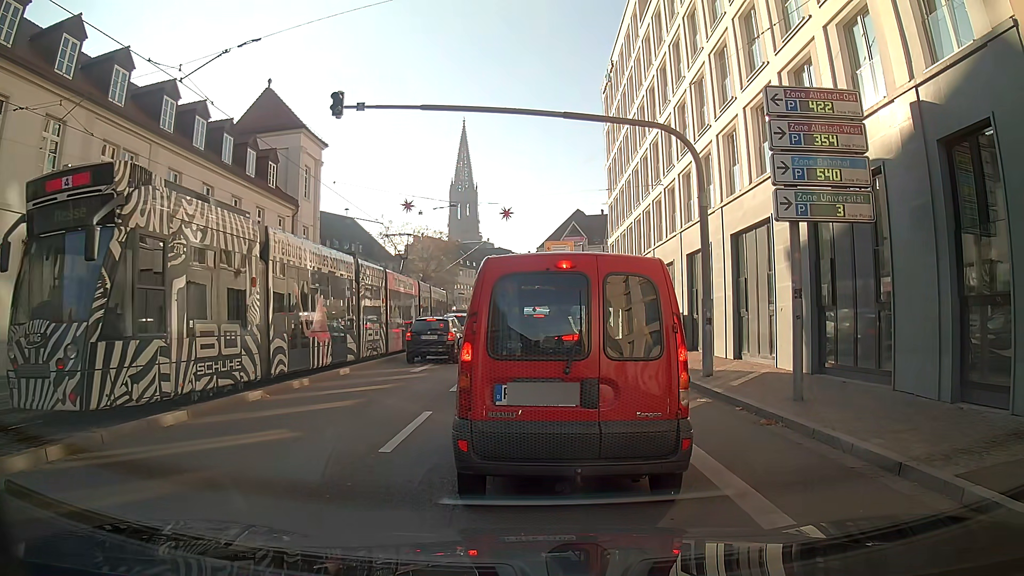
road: primary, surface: asphalt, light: Day
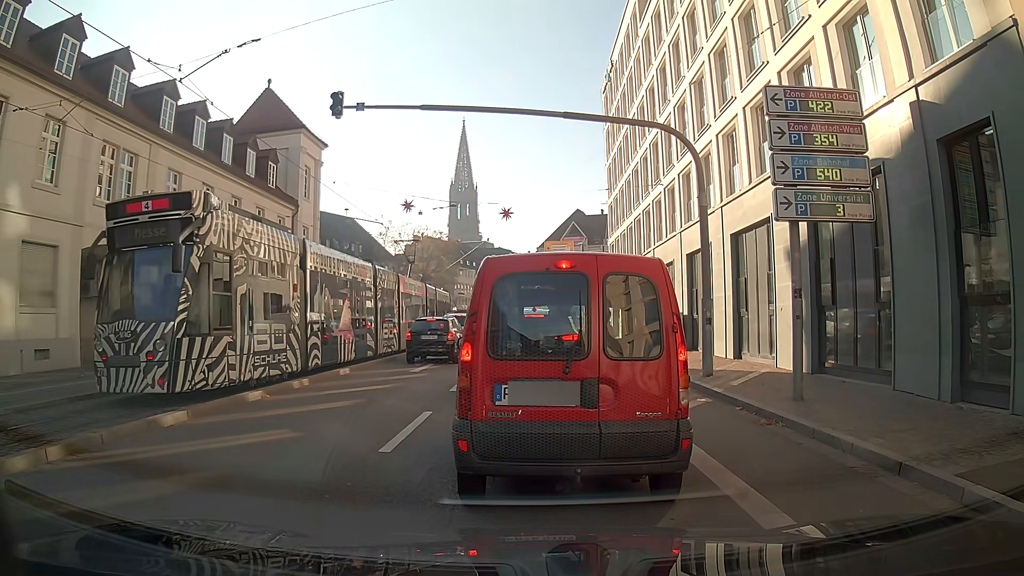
(0.0, 0.0) m; 0°
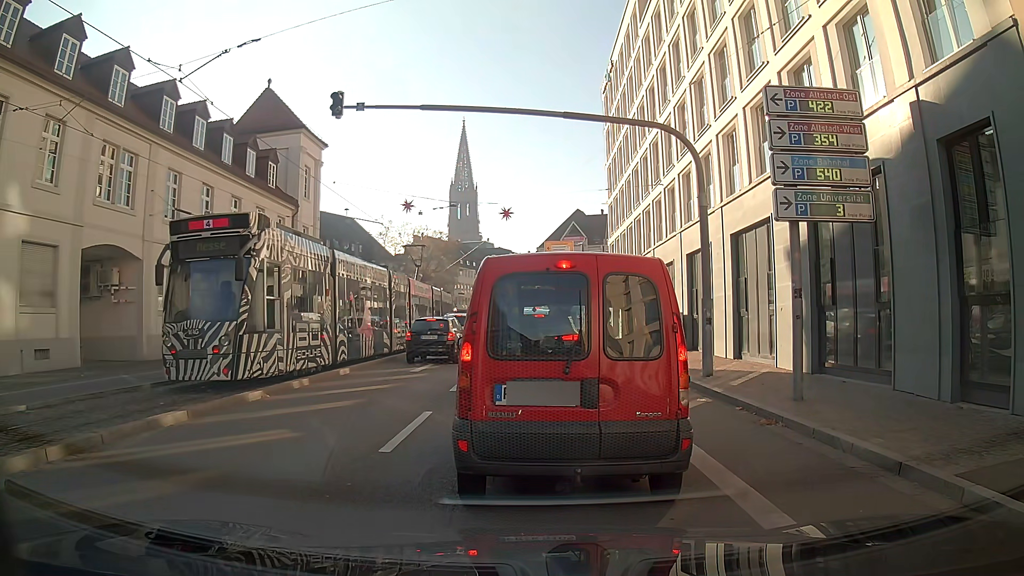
(0.0, 0.0) m; 0°
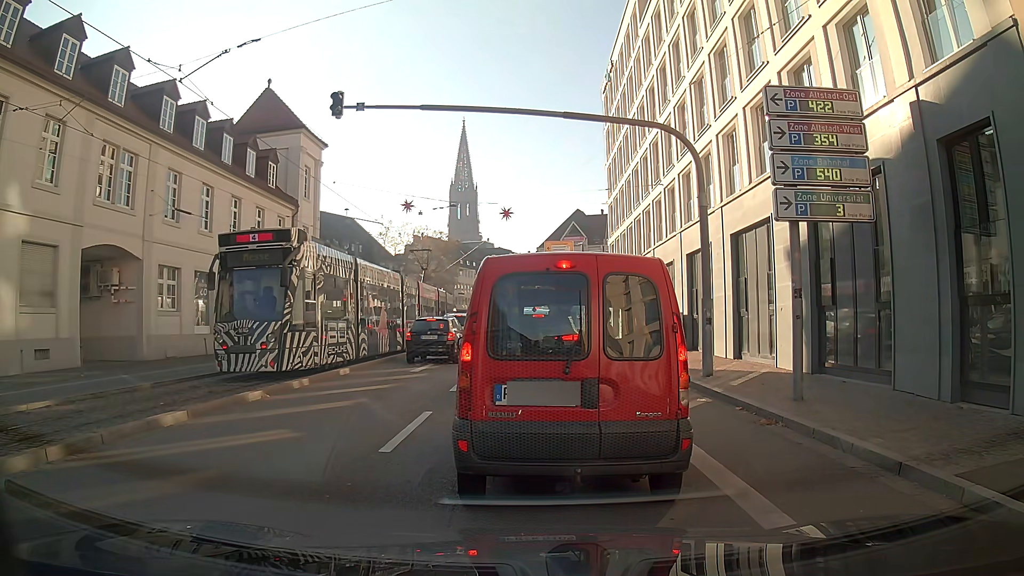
(0.0, 0.0) m; 0°
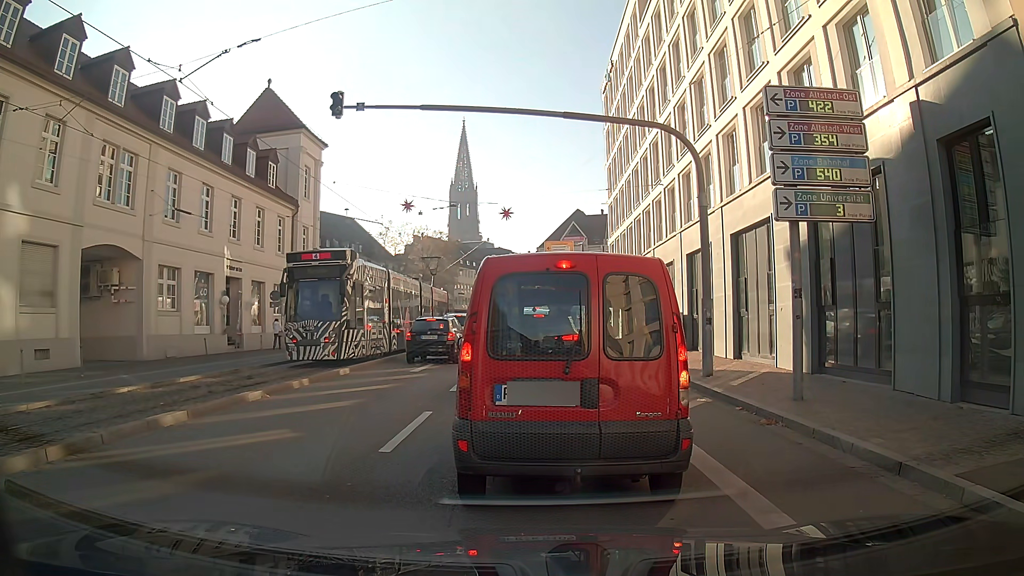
(0.0, 0.0) m; 0°
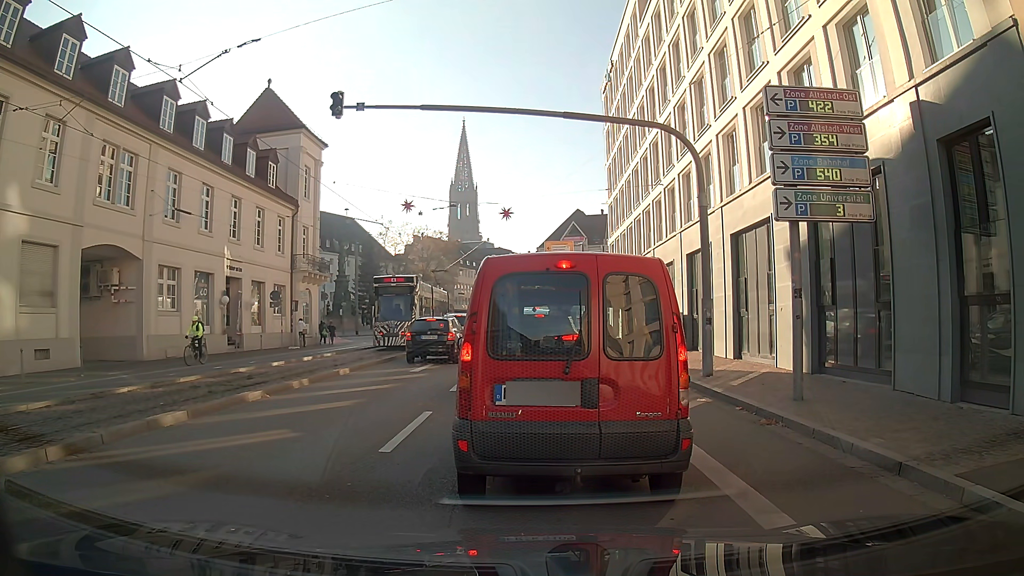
(0.0, 0.0) m; 0°
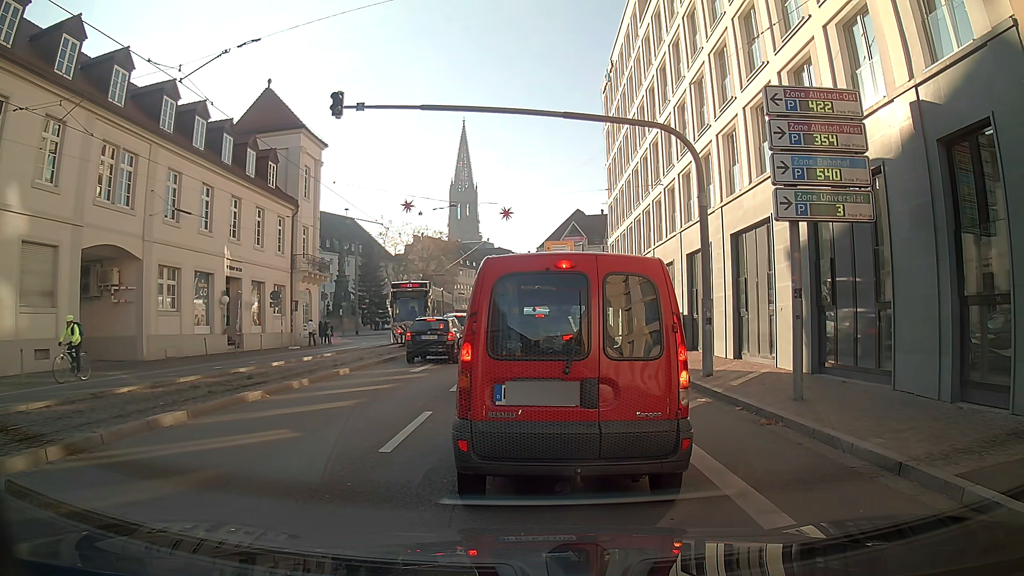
(0.0, 0.0) m; 0°
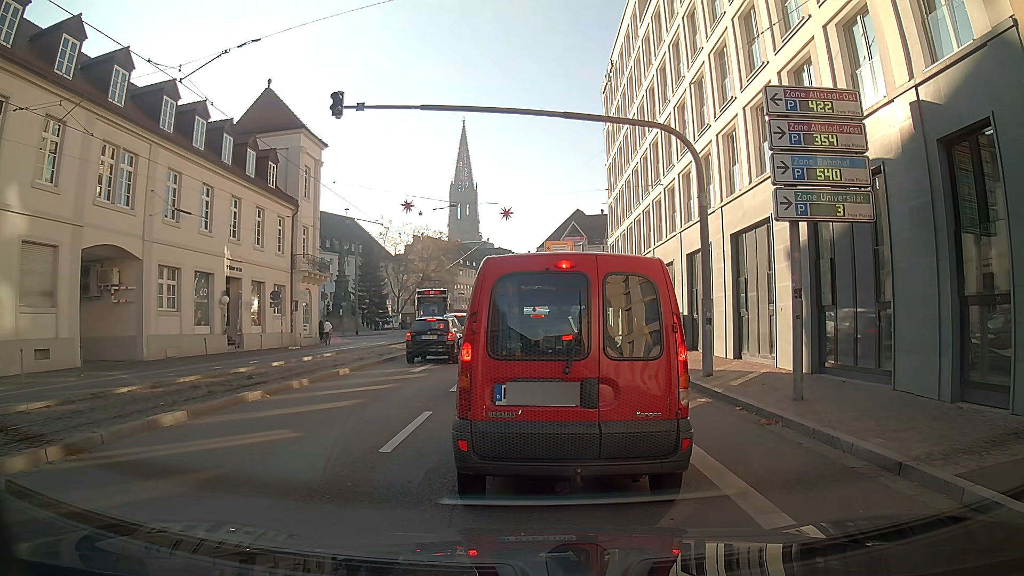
(0.0, 0.0) m; 0°
